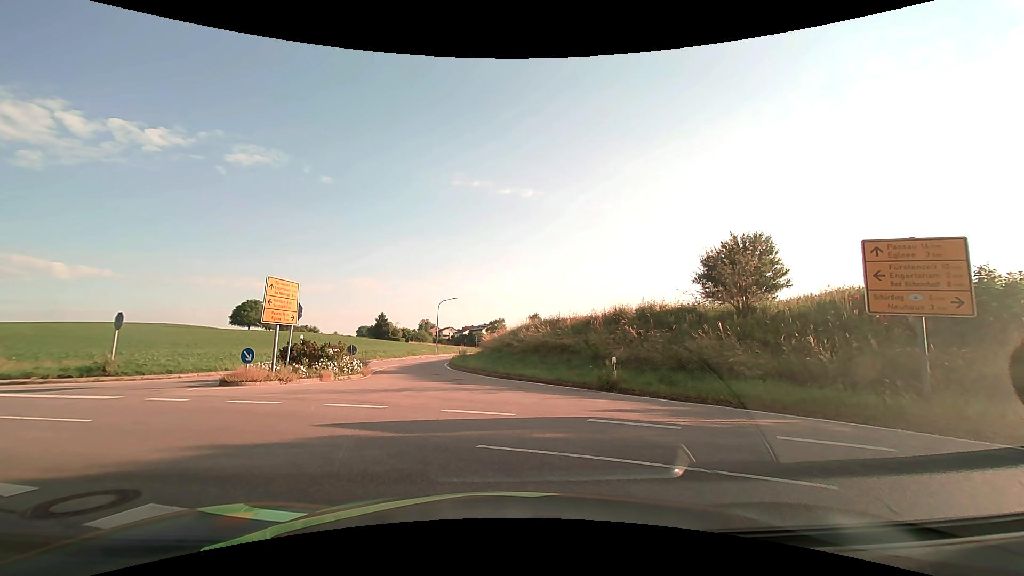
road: tertiary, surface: asphalt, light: Day
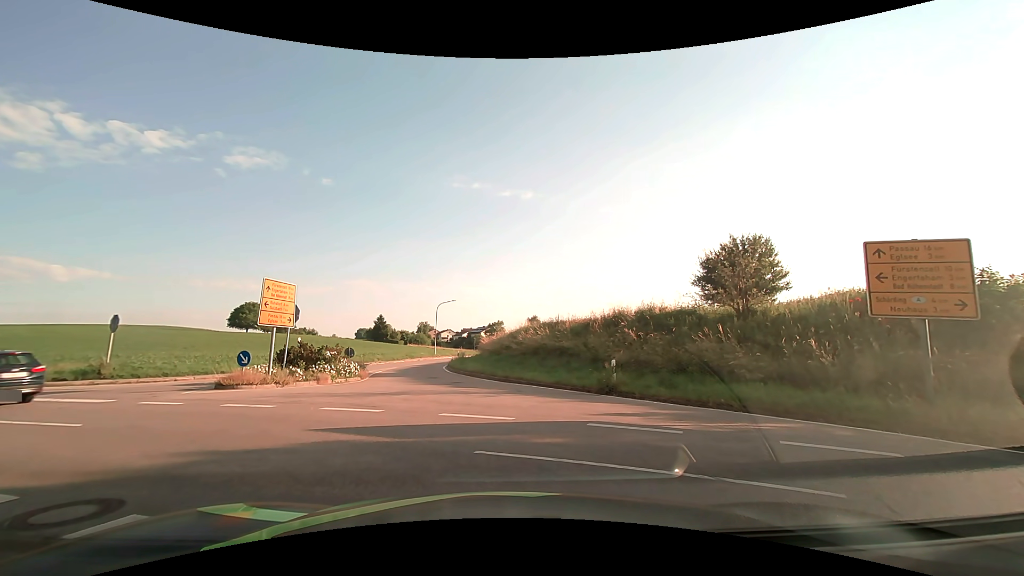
(0.0, +0.1) m; 0°
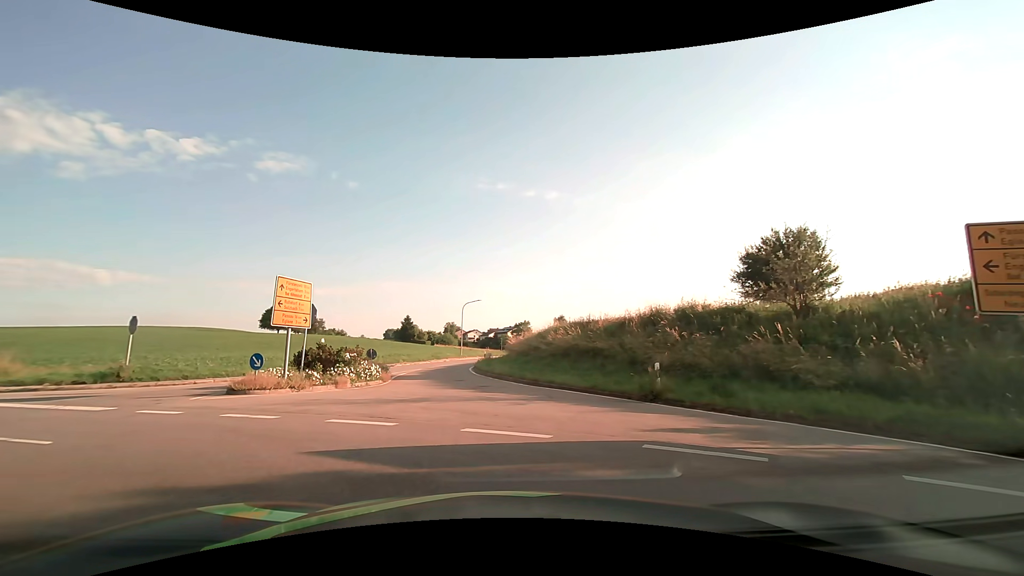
(0.0, +1.8) m; -1°
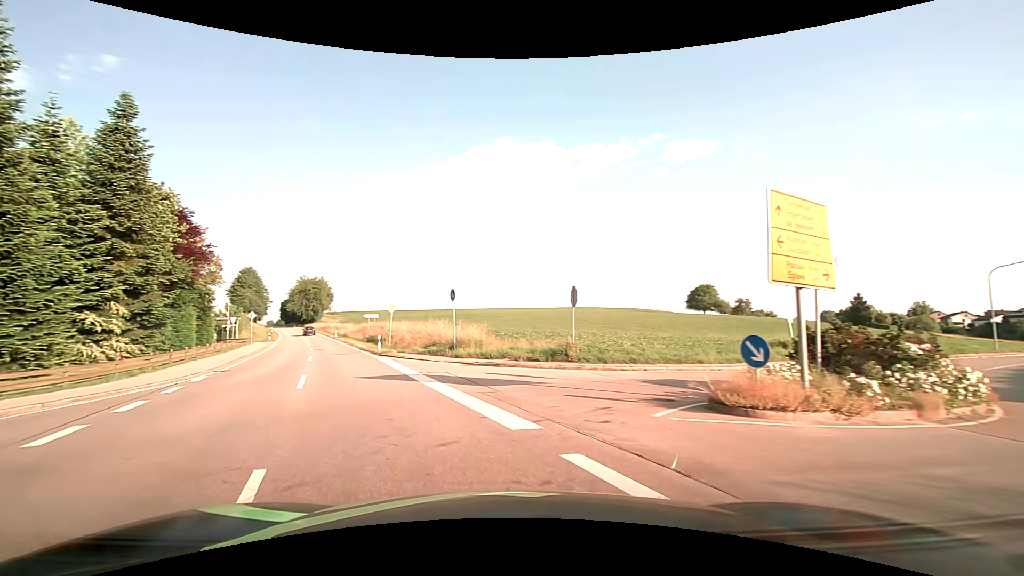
(-4.2, +9.2) m; -46°
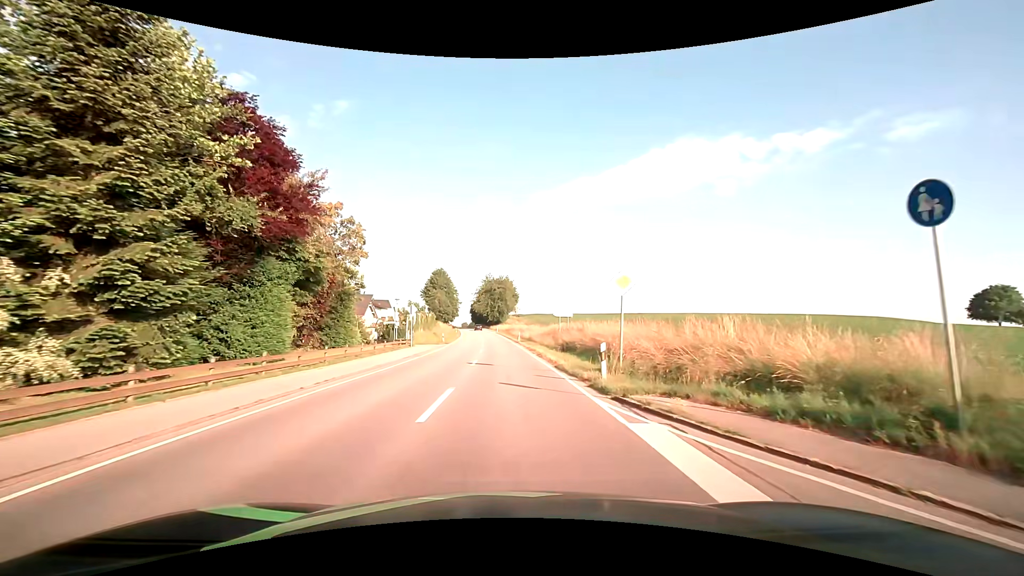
(-5.0, +17.9) m; -20°
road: secondary
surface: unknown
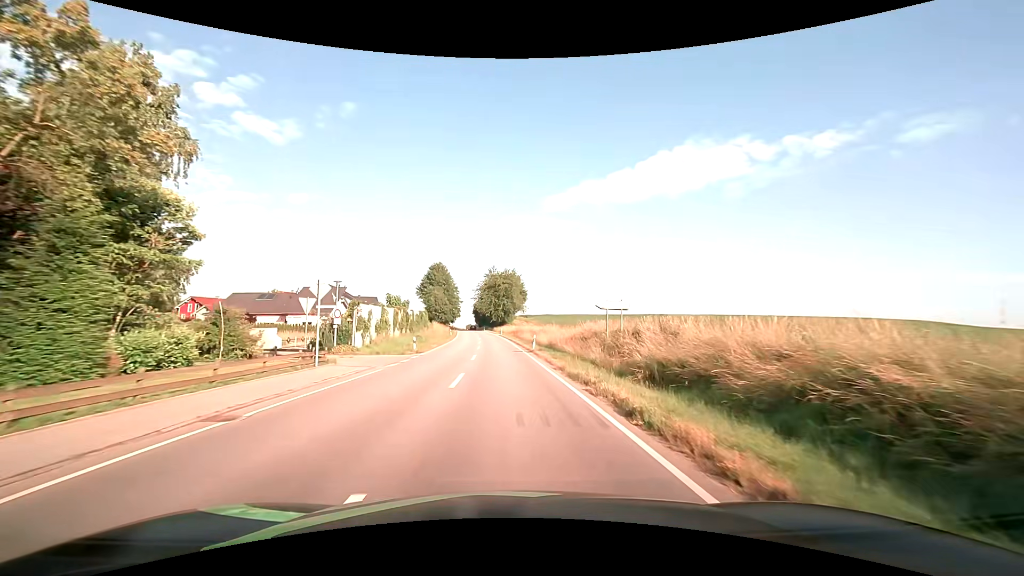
(-0.3, +19.9) m; -1°
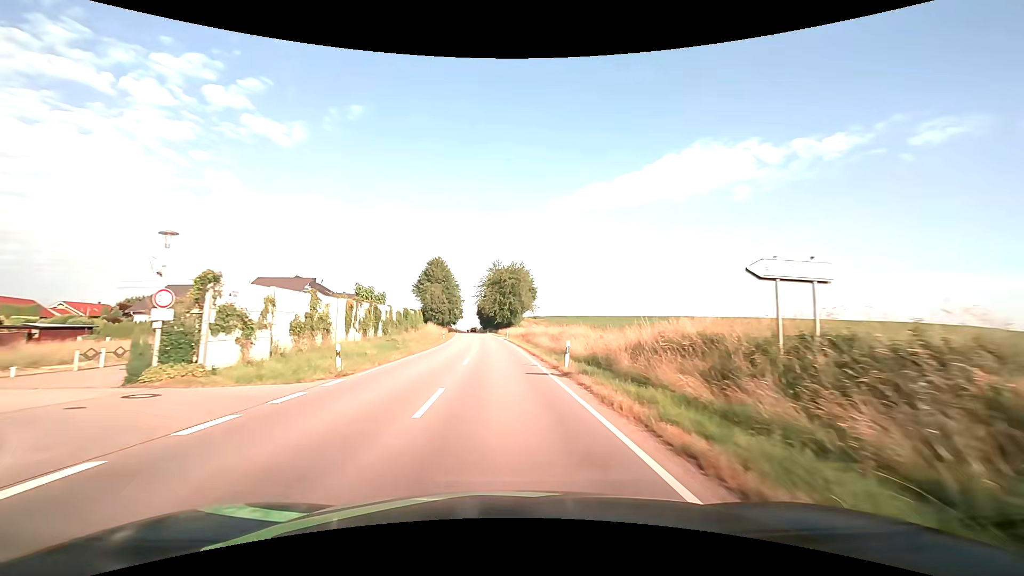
(-0.1, +16.6) m; -1°
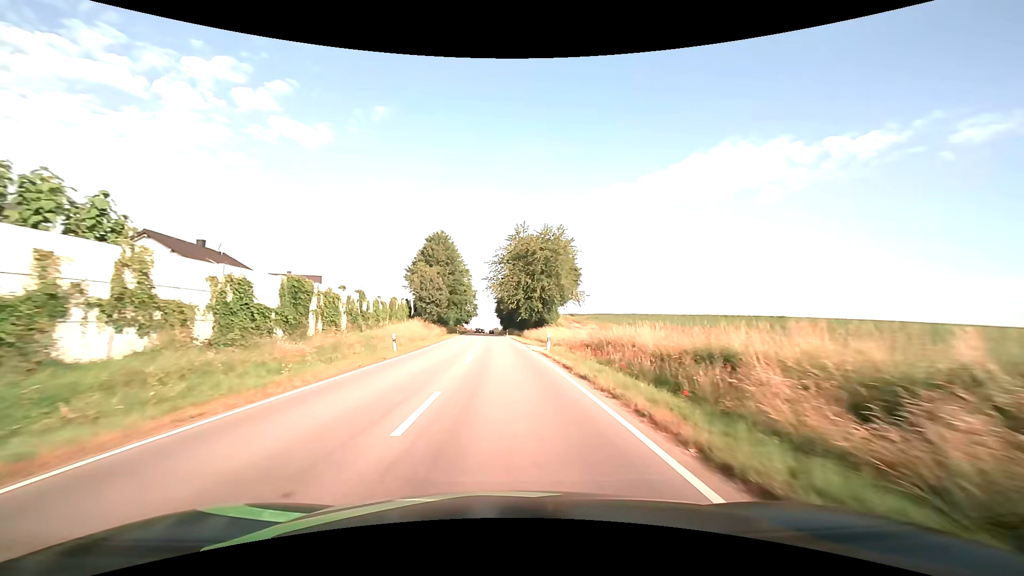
(-0.8, +38.1) m; -2°
